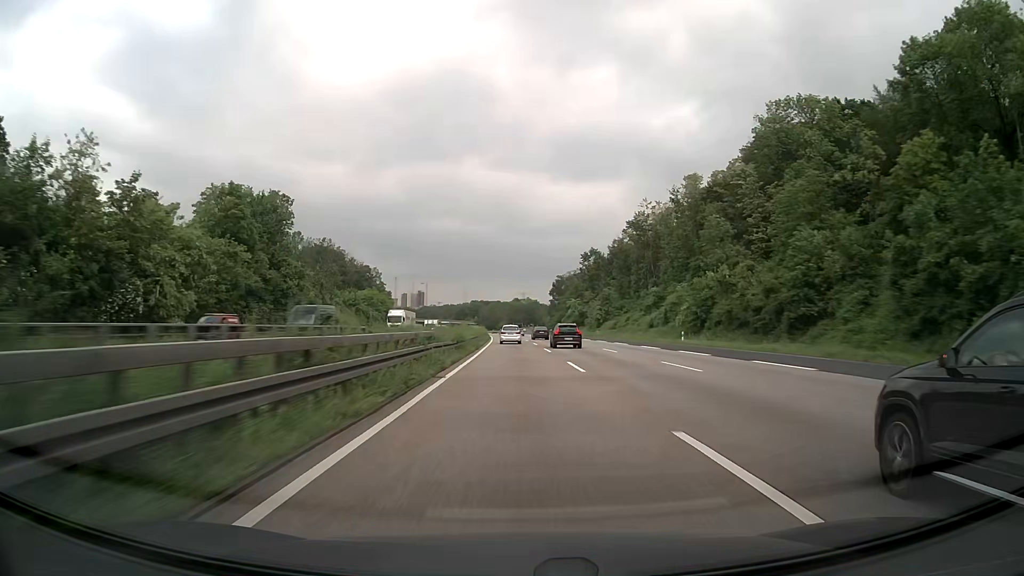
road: motorway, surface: asphalt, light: Day
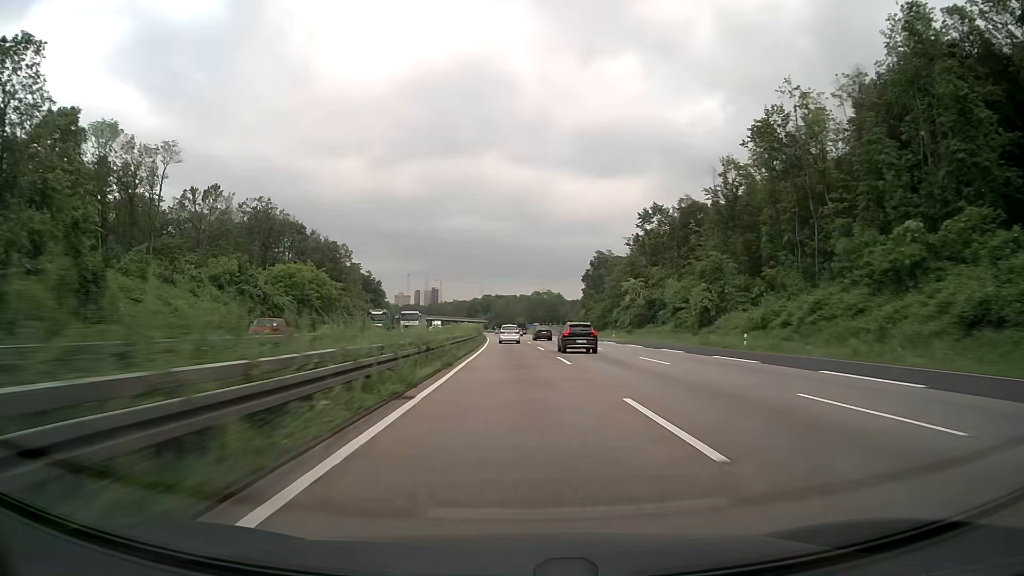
(-0.6, +66.4) m; -1°
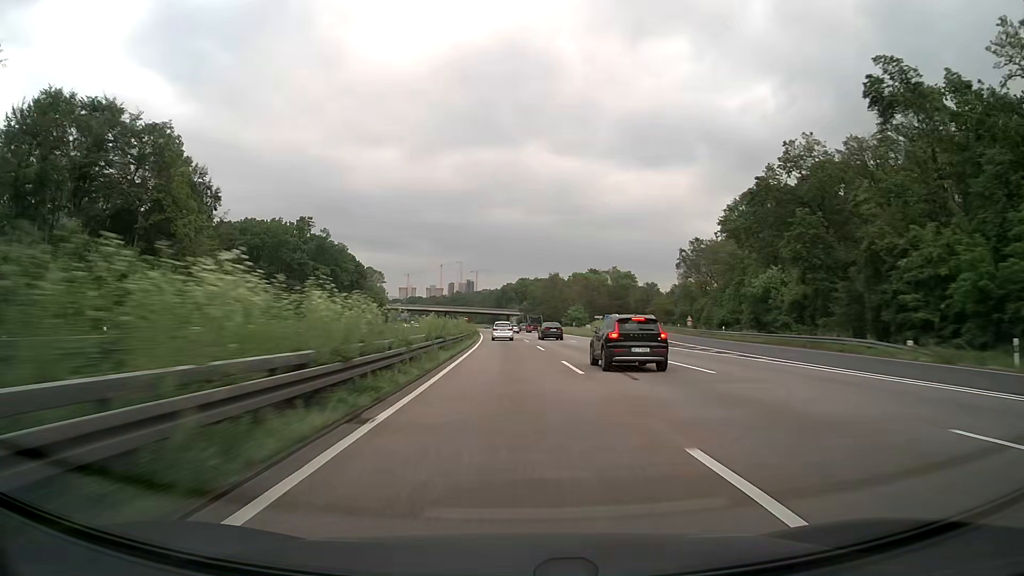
(-2.8, +111.3) m; -3°
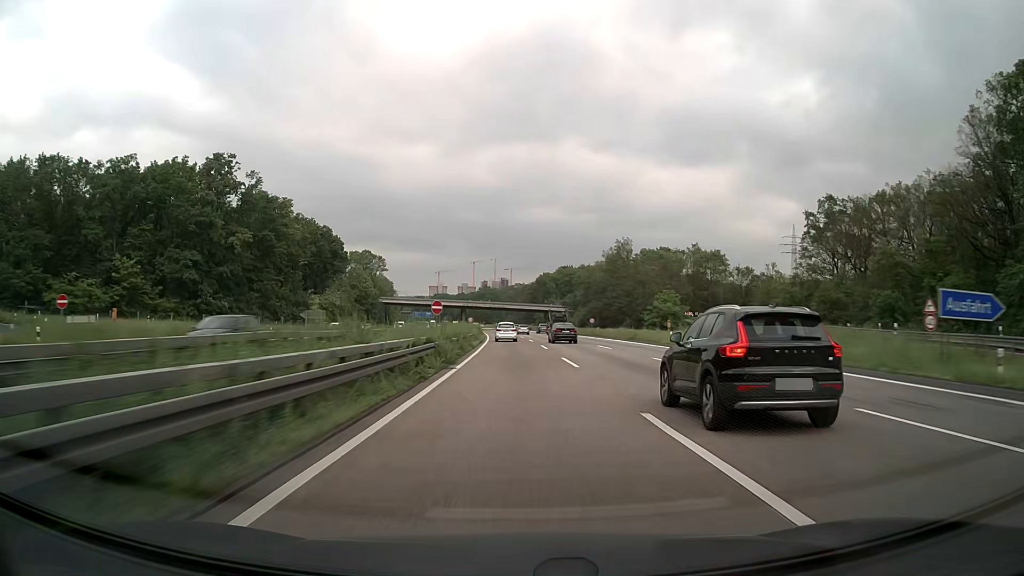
(-1.6, +67.0) m; -3°
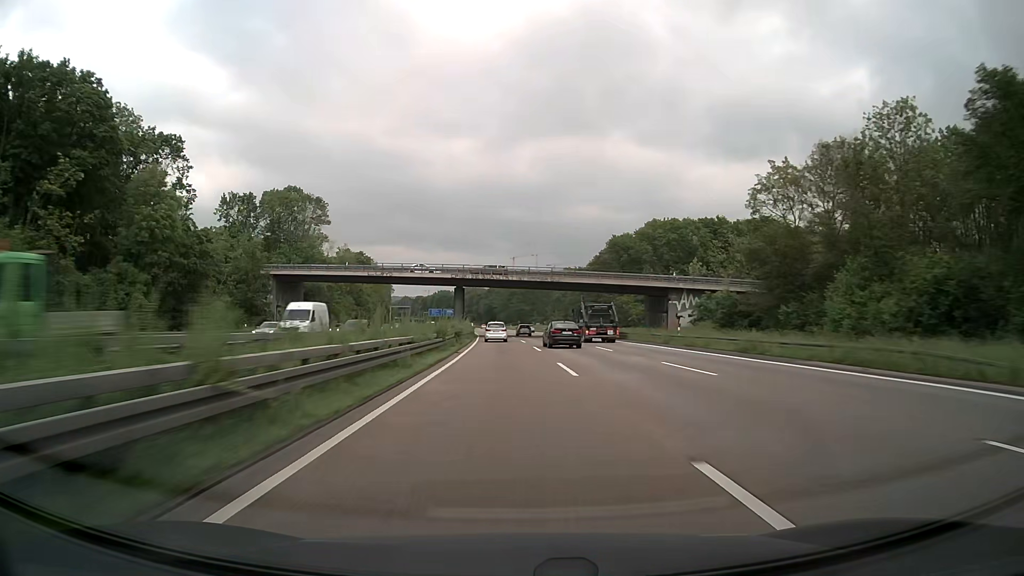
(-3.1, +109.1) m; -4°
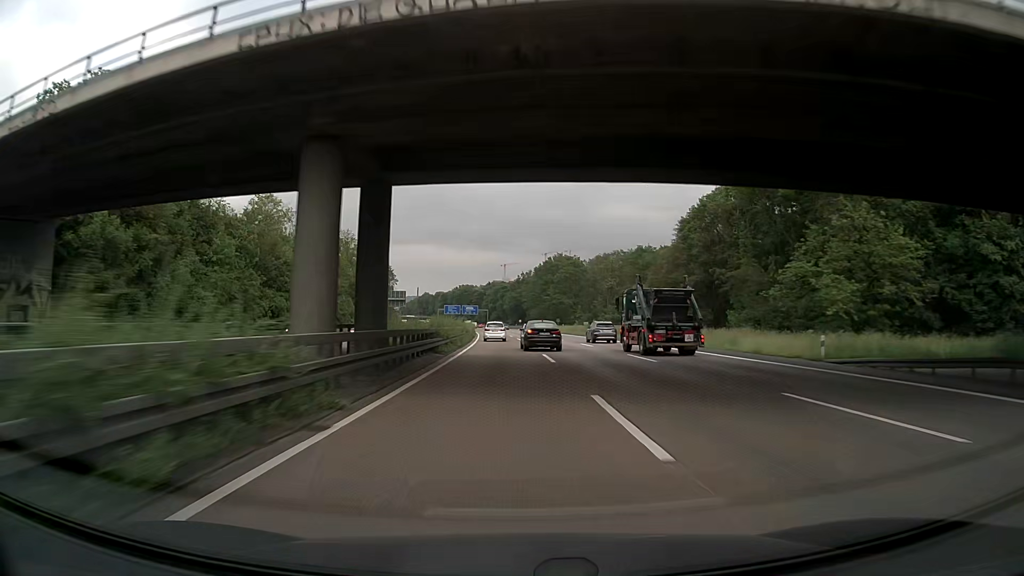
(-1.3, +62.5) m; -2°
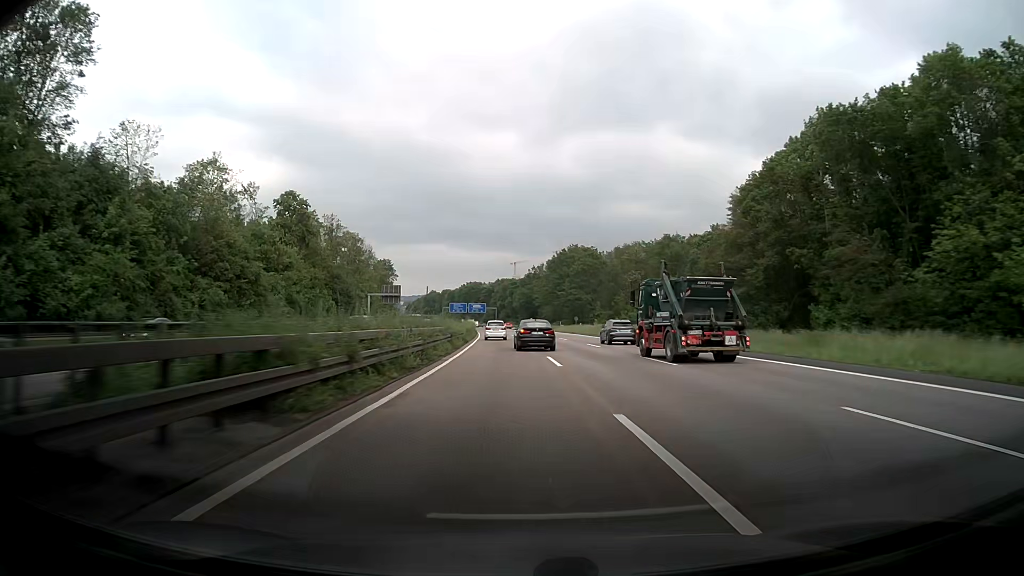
(-0.2, +20.3) m; -1°
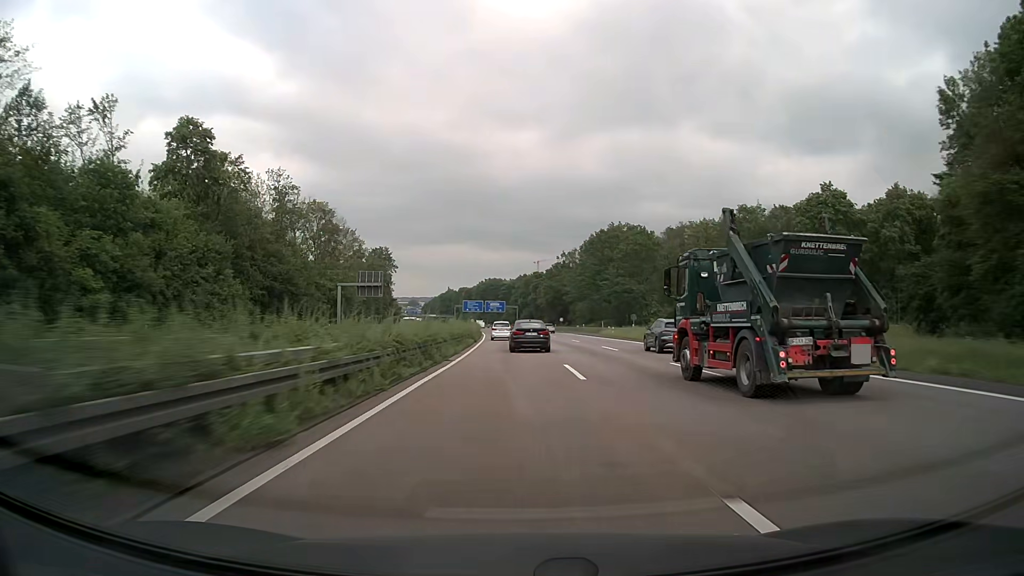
(-0.7, +39.8) m; -2°
(0, +10) (0, +20) (0, +30) (-1, +40) (-1, +50) (-1, +60) (-2, +70) (-2, +80) (-3, +90) (-3, +100) m
